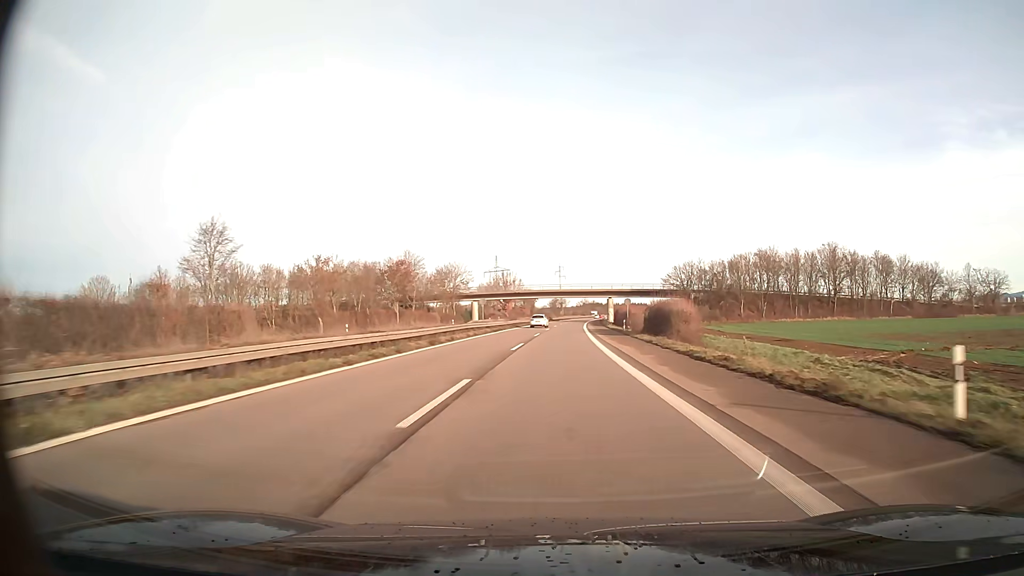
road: trunk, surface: asphalt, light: Day
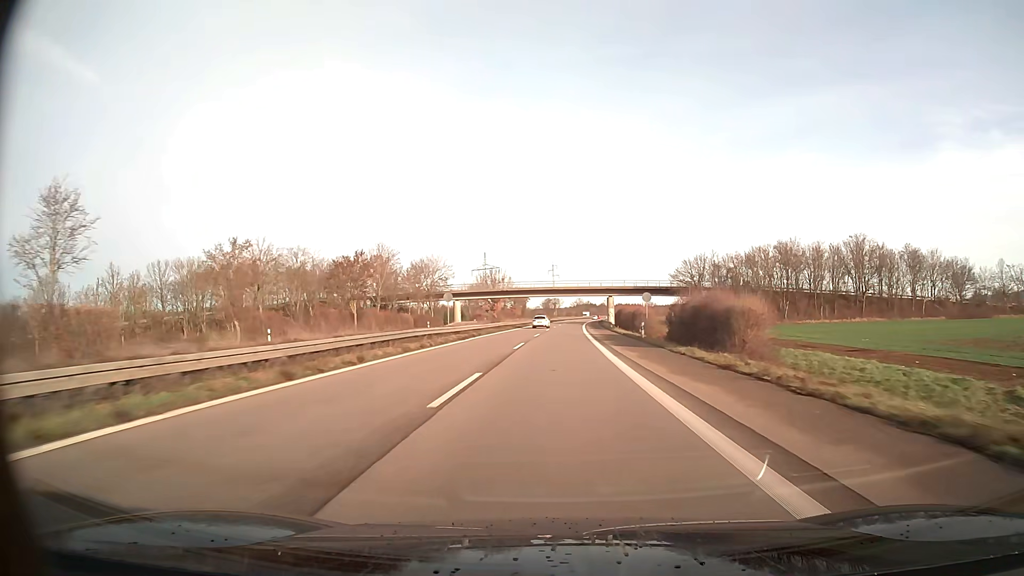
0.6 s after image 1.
(+0.1, +16.1) m; +1°
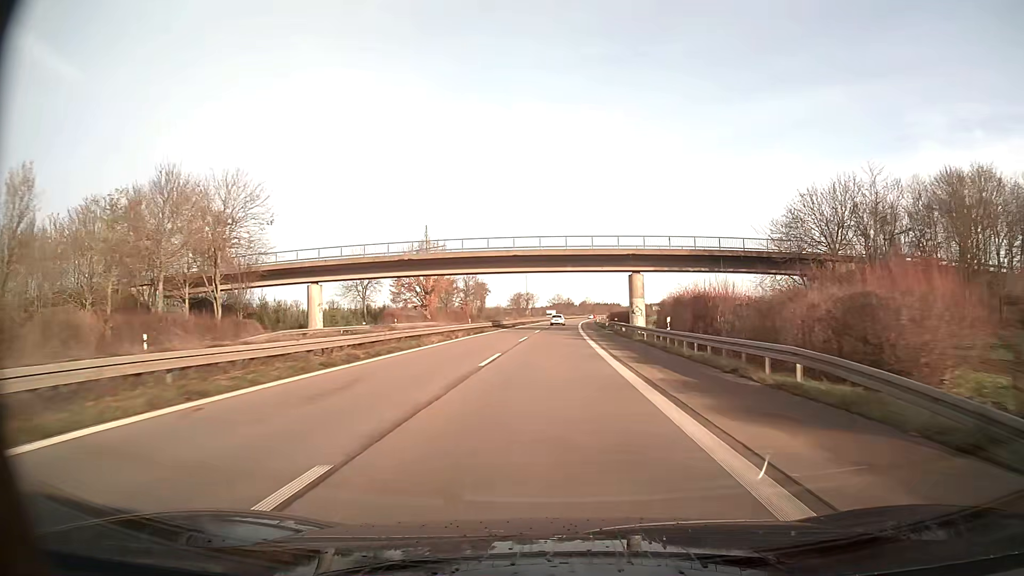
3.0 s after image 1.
(+1.2, +64.4) m; +2°
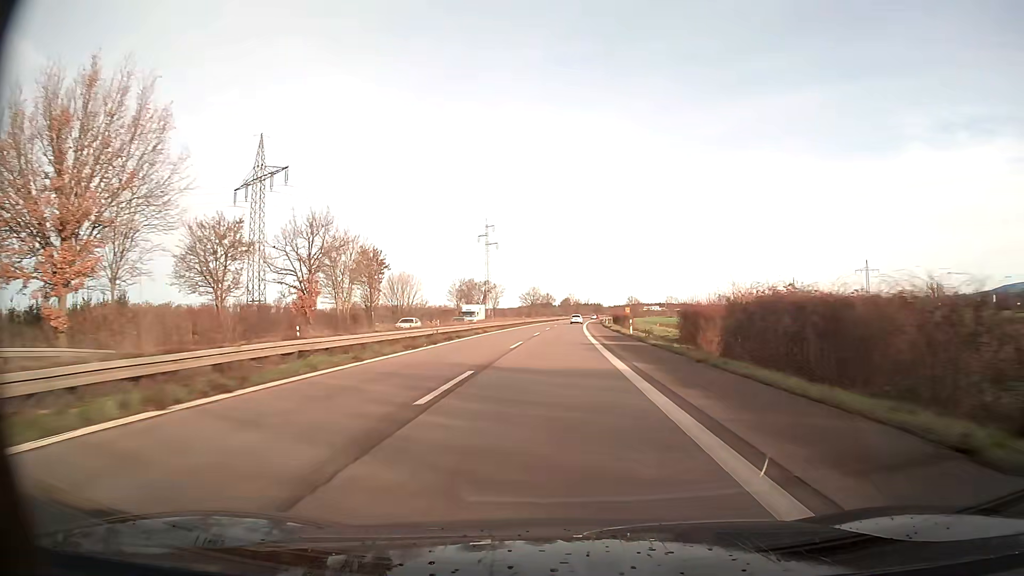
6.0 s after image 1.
(+1.0, +80.5) m; +2°
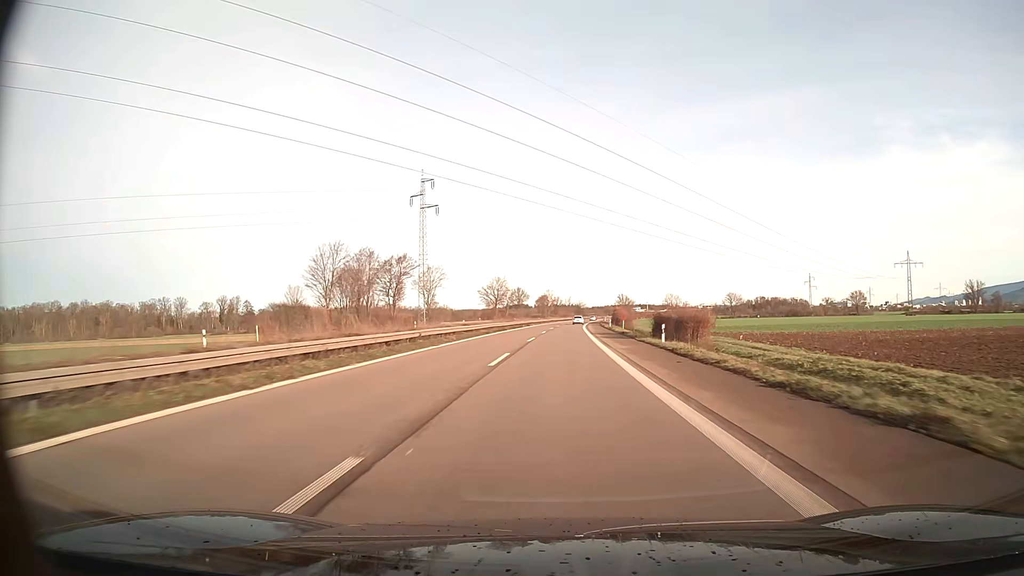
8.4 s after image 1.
(+1.1, +64.2) m; +2°
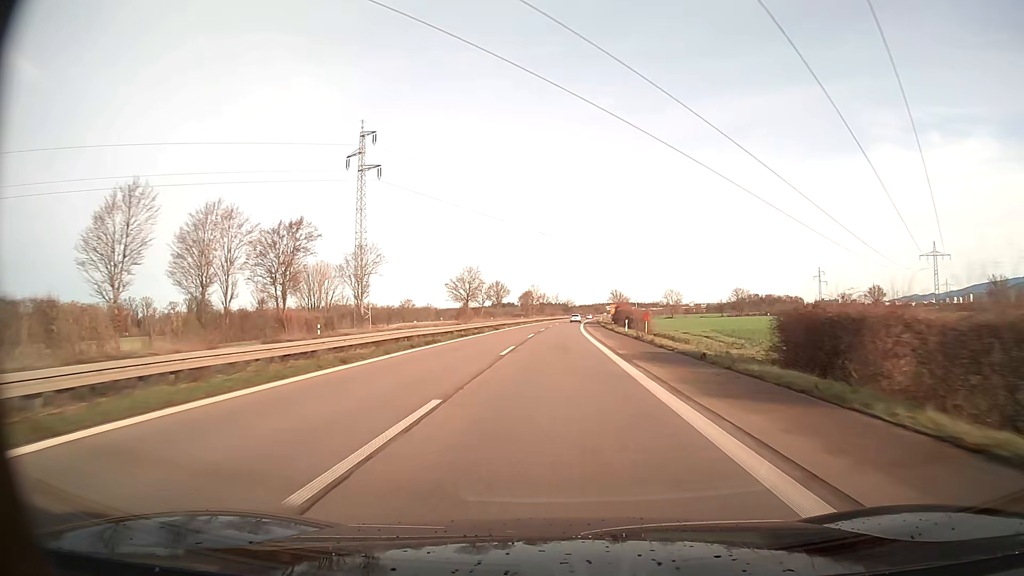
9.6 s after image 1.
(+0.3, +31.8) m; +1°
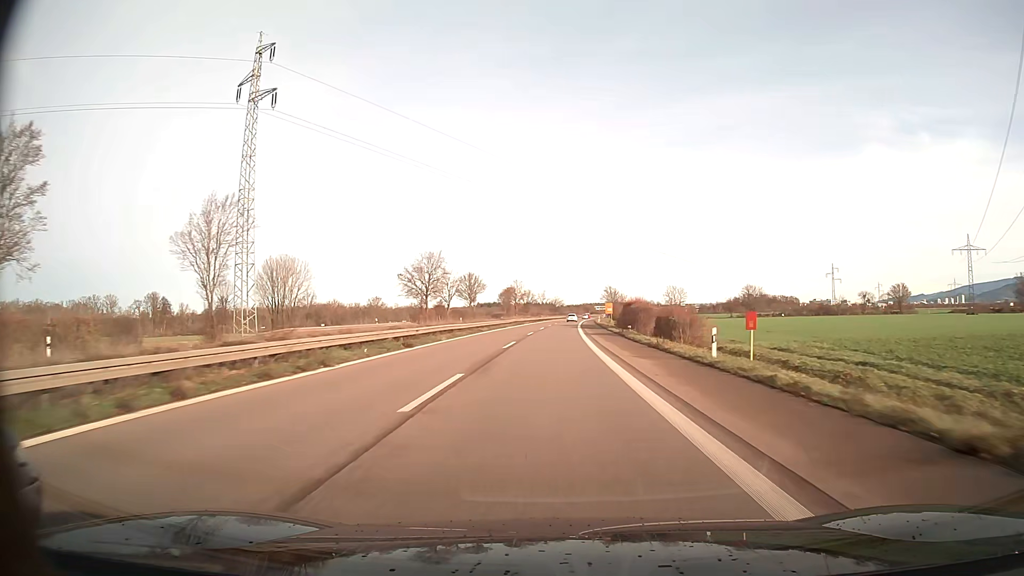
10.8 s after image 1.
(+0.3, +31.8) m; +1°
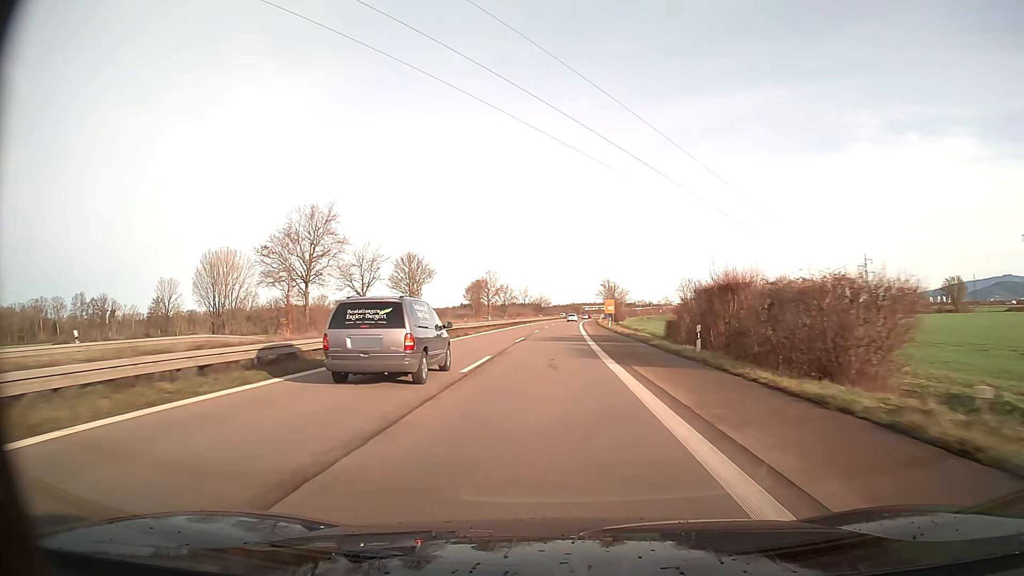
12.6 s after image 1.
(+0.5, +47.7) m; +1°
